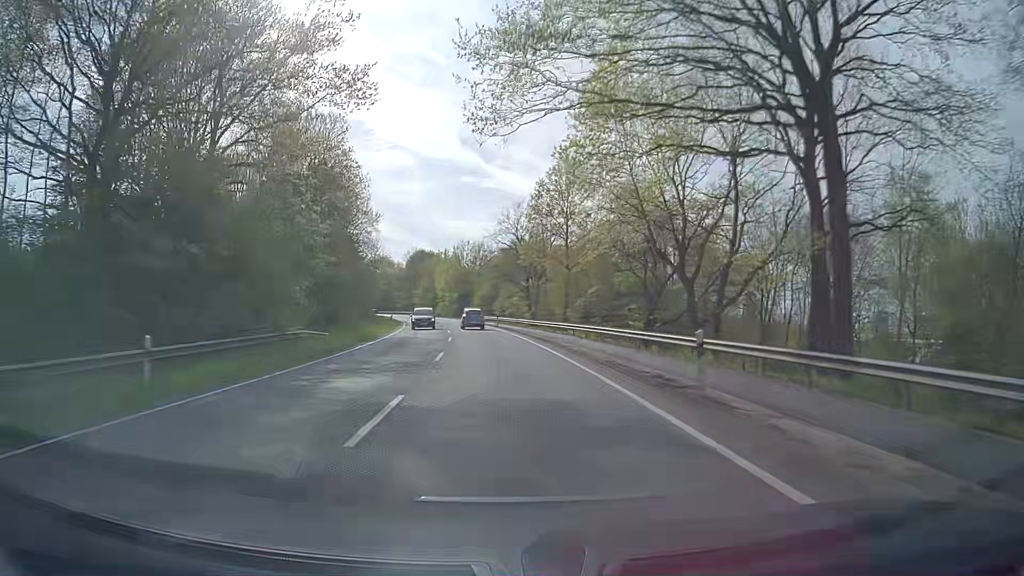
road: primary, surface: asphalt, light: Day
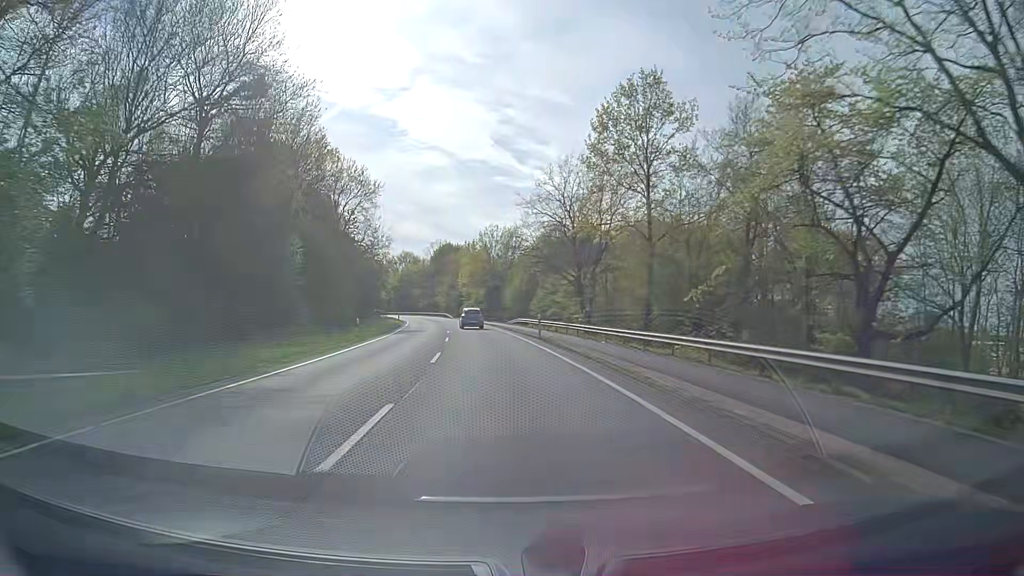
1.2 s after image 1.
(-0.5, +25.2) m; -3°
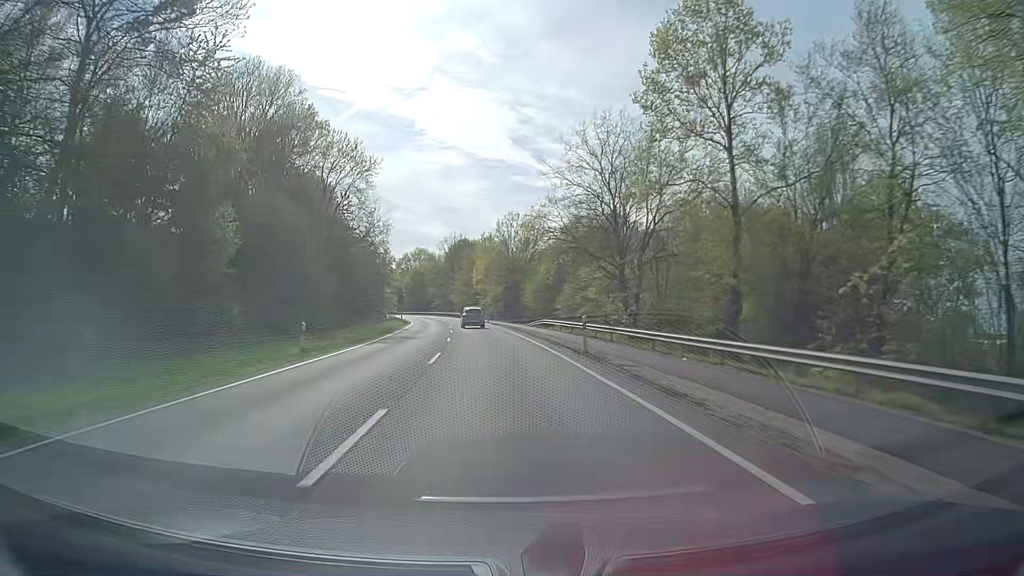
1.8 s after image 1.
(-0.2, +12.7) m; -2°
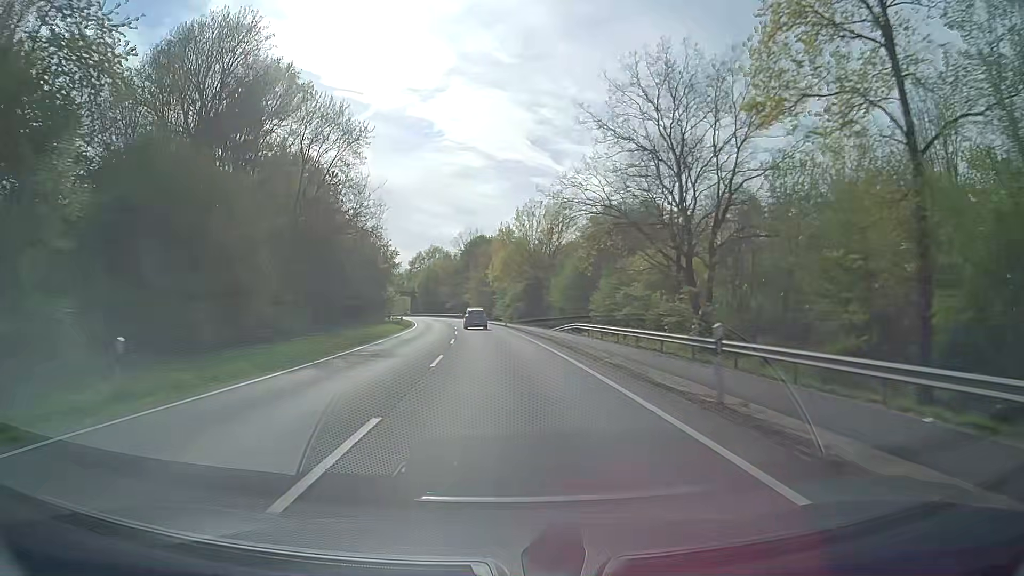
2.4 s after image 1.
(-0.2, +12.8) m; -2°
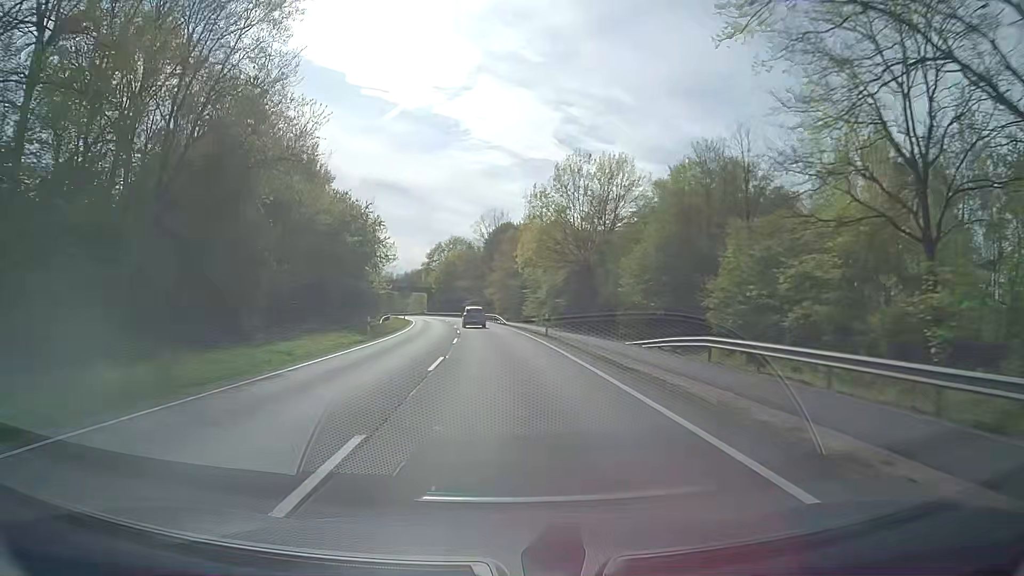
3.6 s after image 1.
(-0.6, +25.6) m; -2°
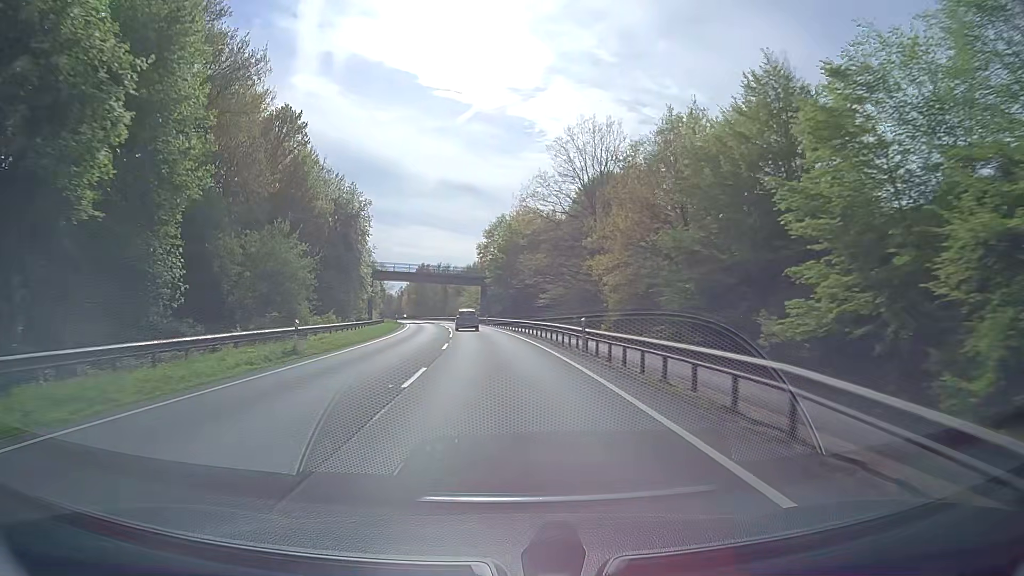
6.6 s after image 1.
(-3.7, +63.6) m; -7°
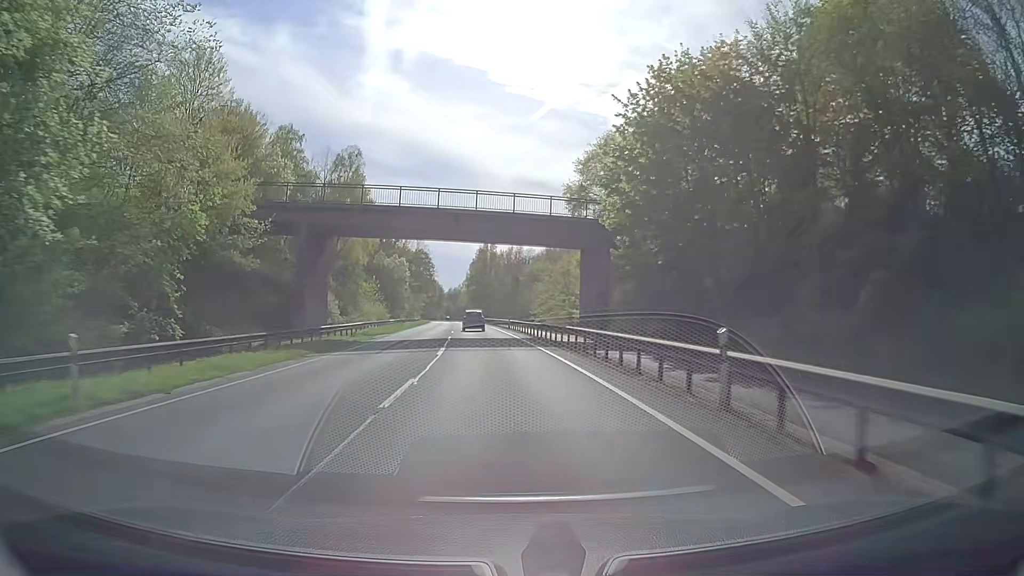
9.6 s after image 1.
(-3.3, +63.2) m; -6°
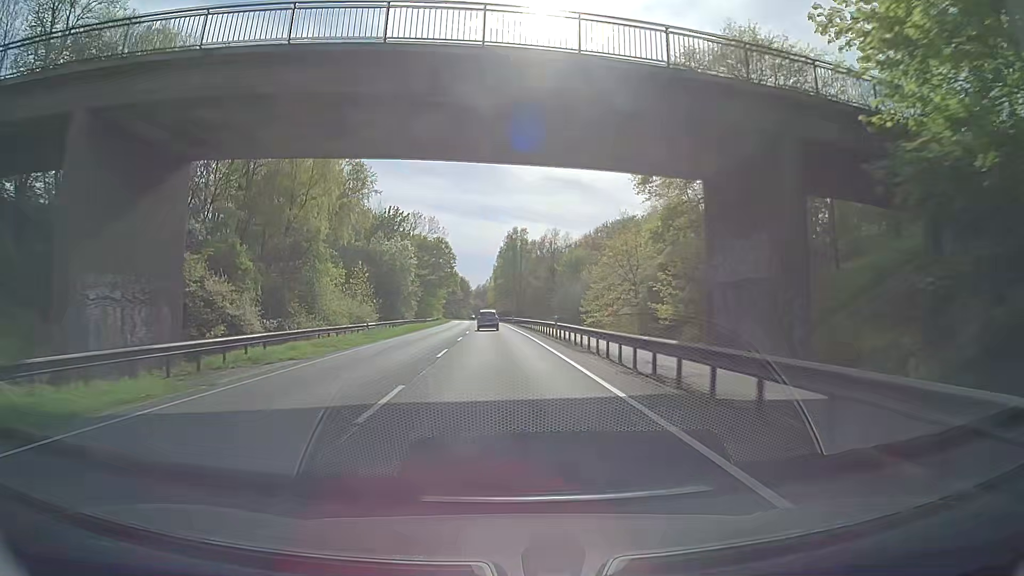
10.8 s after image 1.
(-0.6, +25.4) m; -3°
(0, +10) (0, +20) (-1, +30) (-1, +40) (-1, +50) (-2, +60) (-2, +70) (-2, +80) (-3, +90) (-3, +100) m
